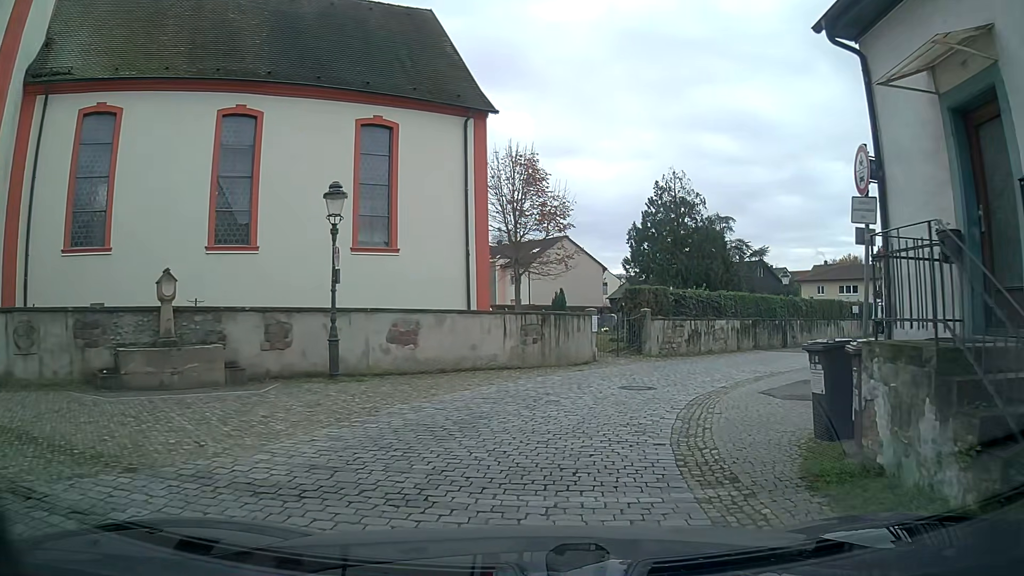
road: residential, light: Day
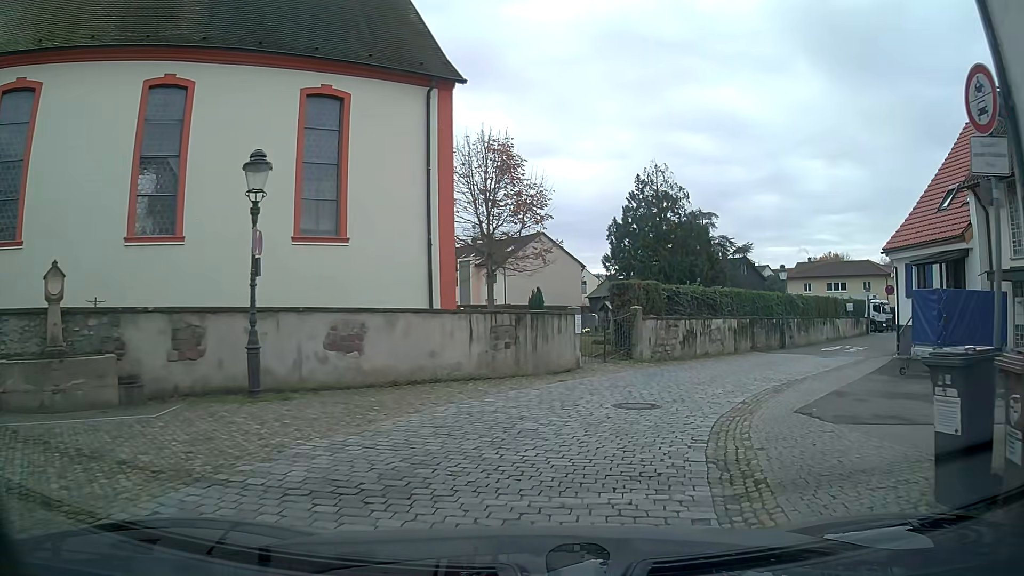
(+0.1, +2.9) m; +2°
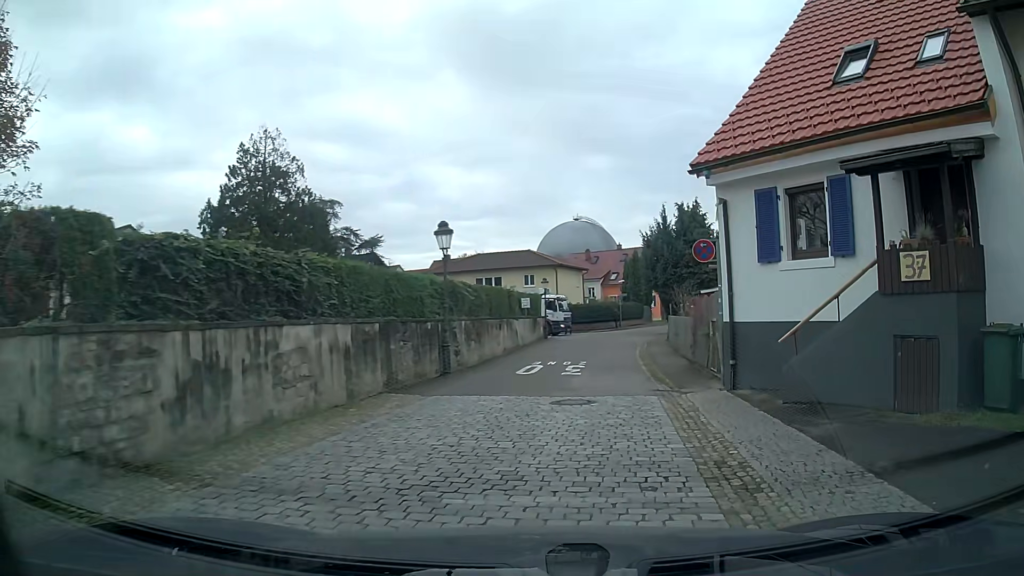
(+4.2, +14.6) m; +31°
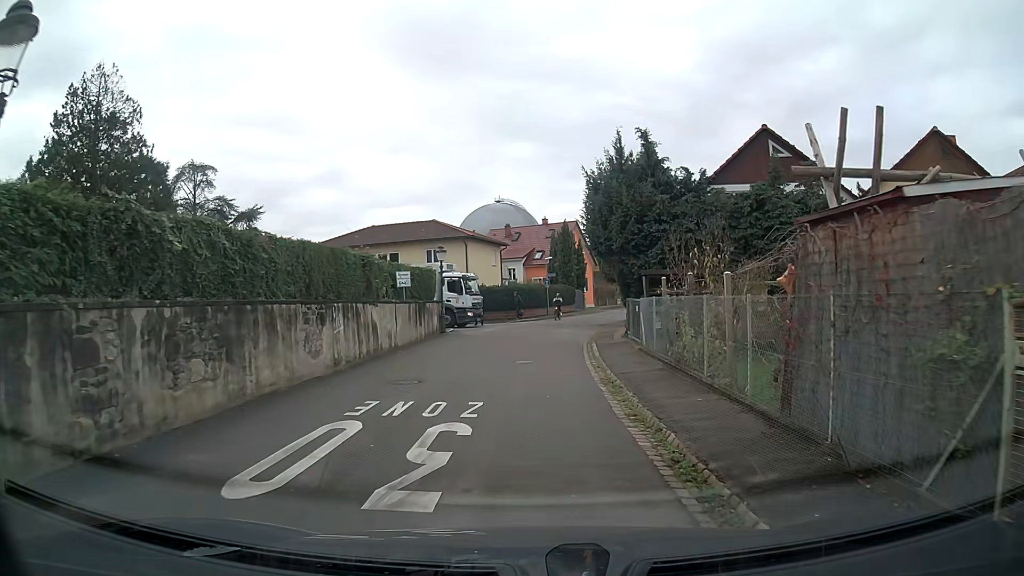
(+1.0, +13.3) m; +5°
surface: asphalt
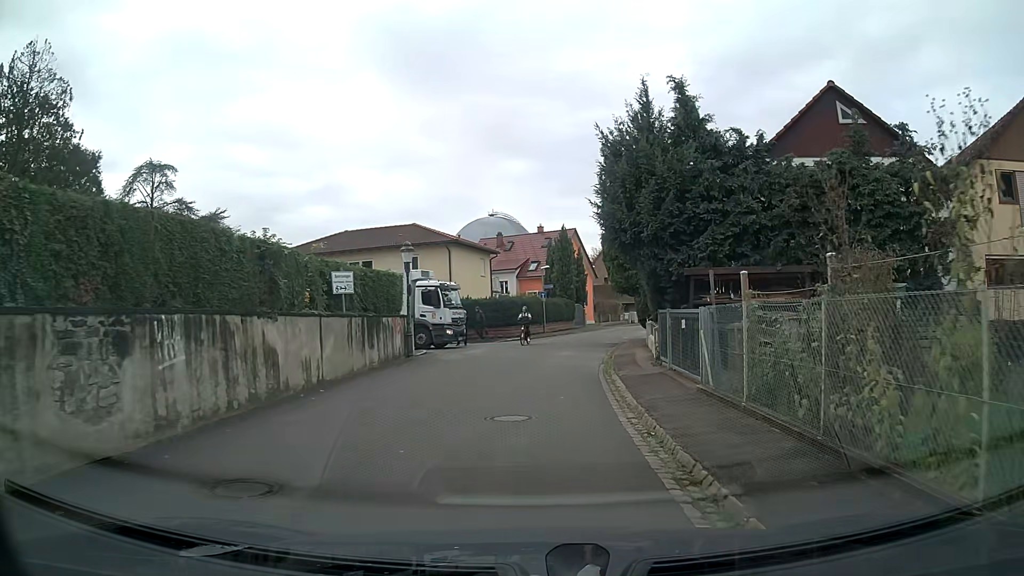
(0.0, +7.1) m; 0°
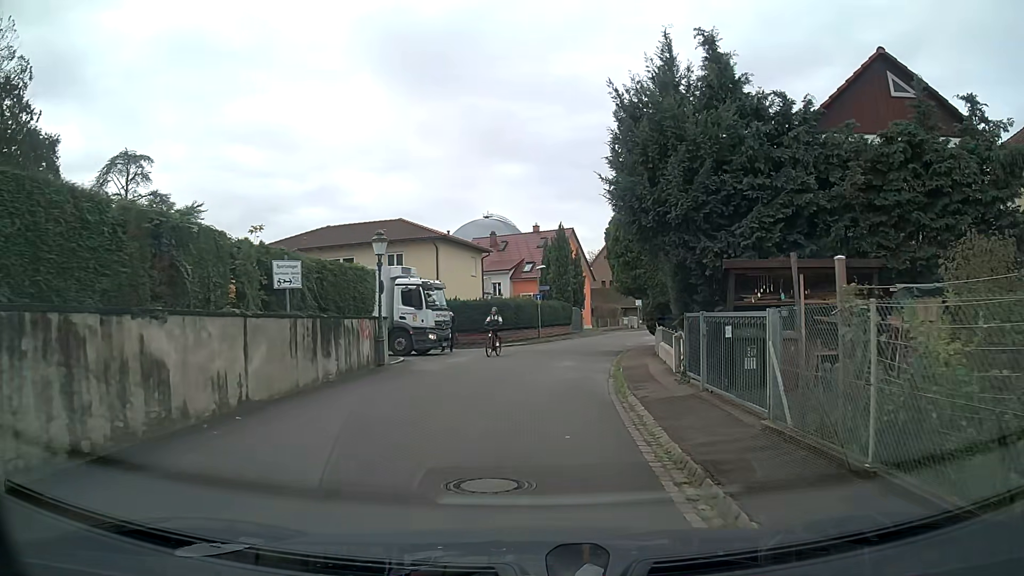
(0.0, +3.6) m; +1°
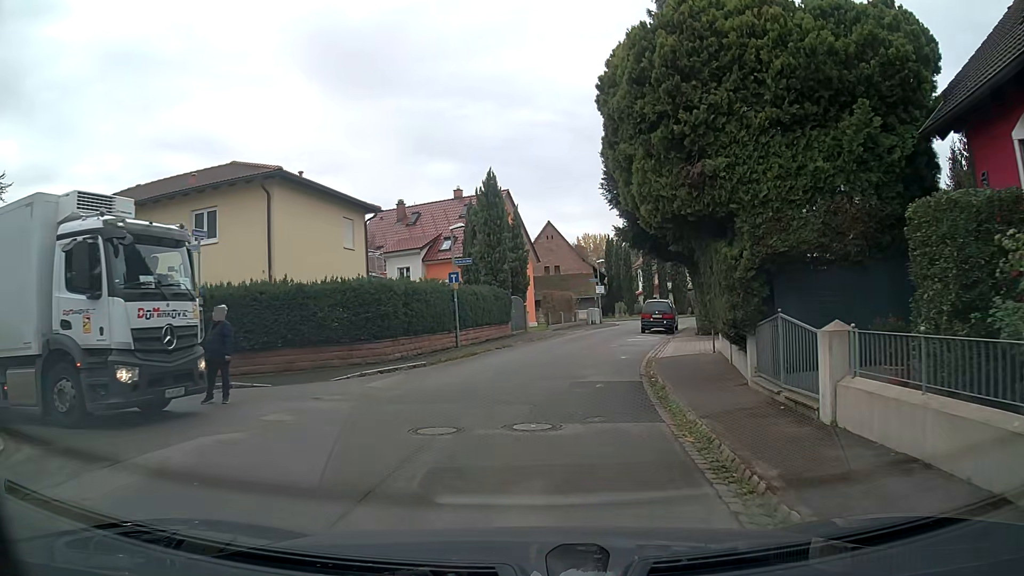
(+0.8, +17.9) m; +6°
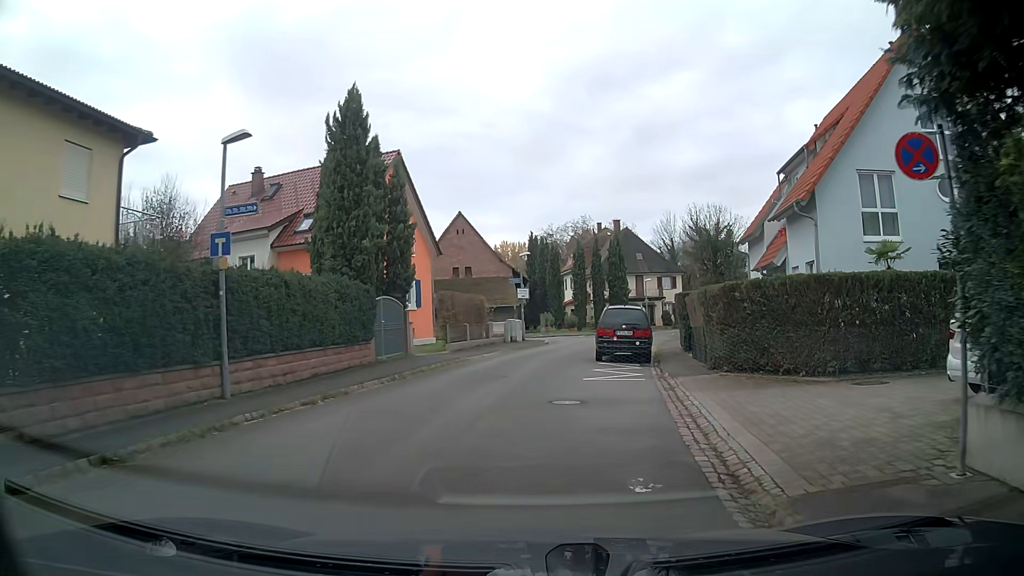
(+0.9, +14.1) m; +7°
(0, +10) (0, +20) (+2, +30) (+4, +39) (-3, +45) (-13, +48) (-23, +50) (-32, +53) (-42, +55) (-52, +57) m
